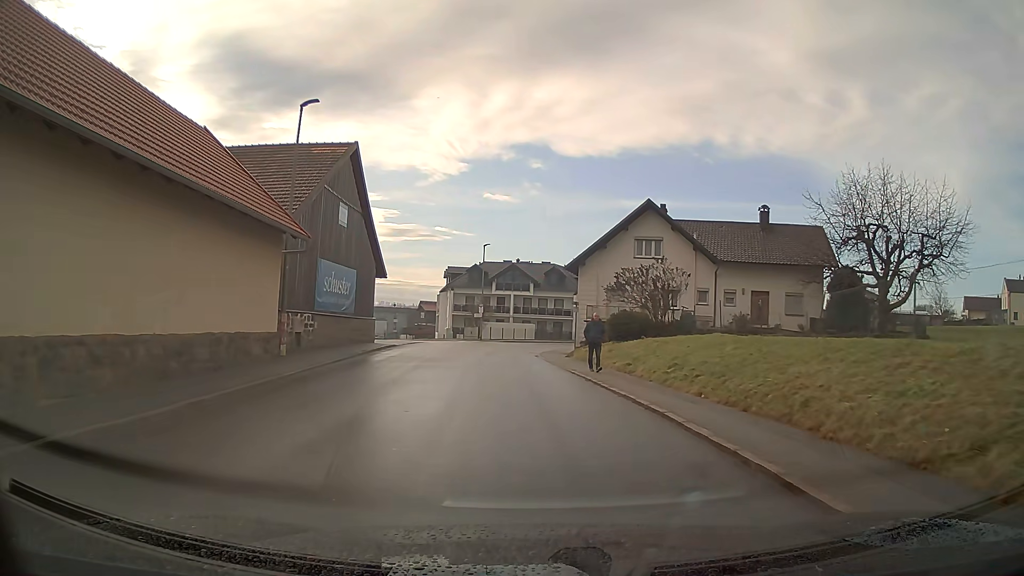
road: tertiary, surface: asphalt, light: Day
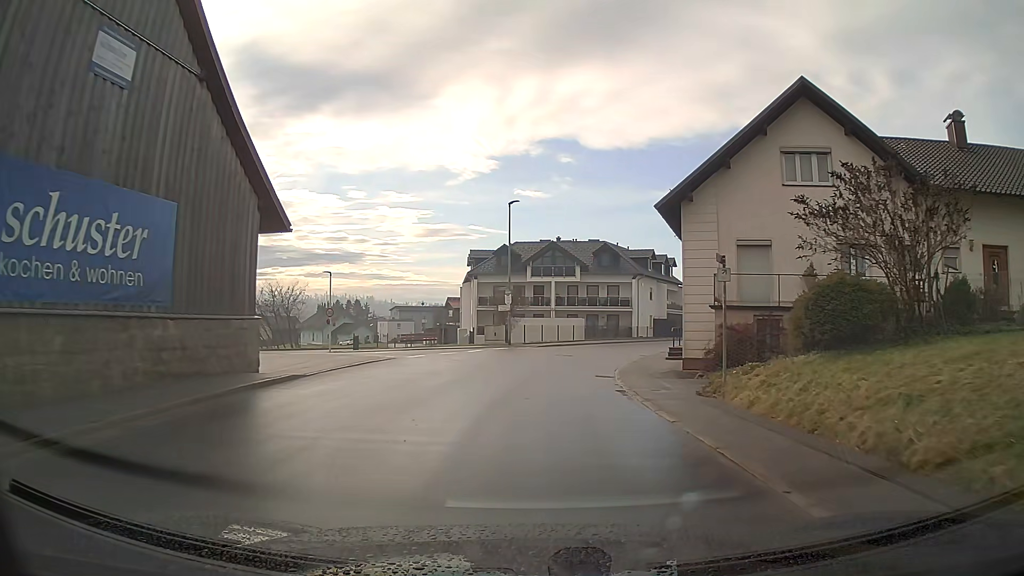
(-0.7, +19.0) m; -3°
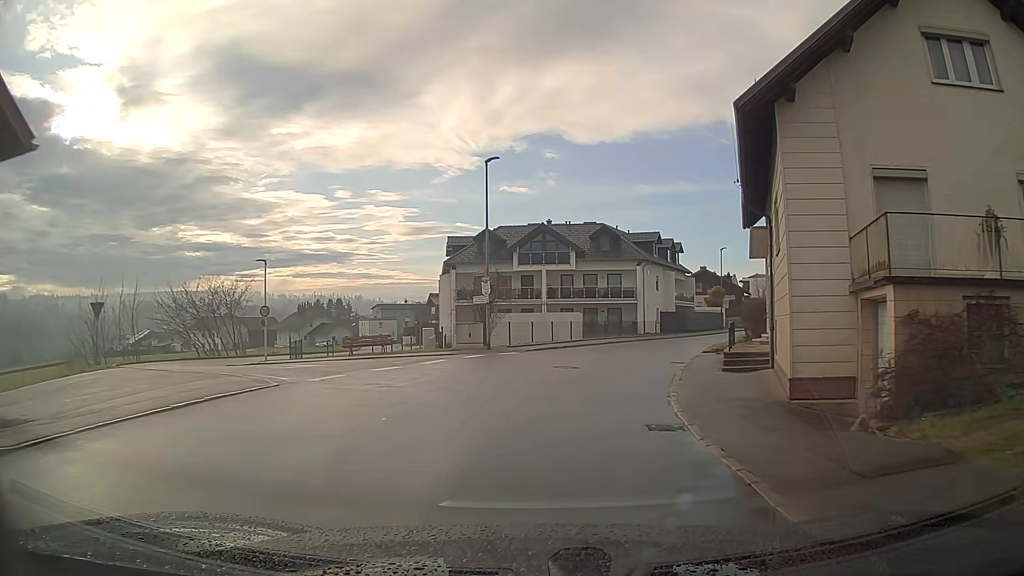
(+0.1, +9.5) m; +2°
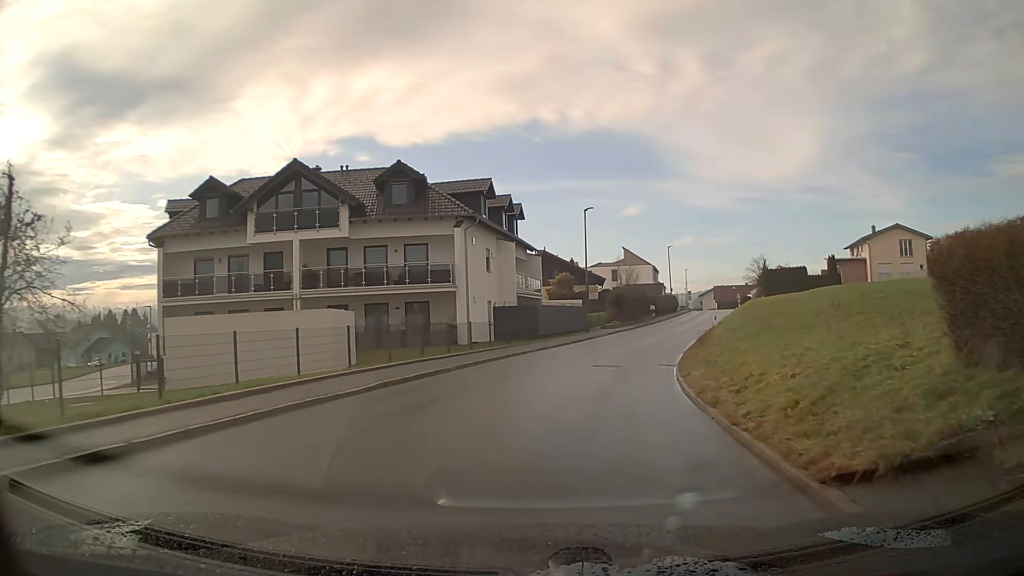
(+3.0, +23.3) m; +15°
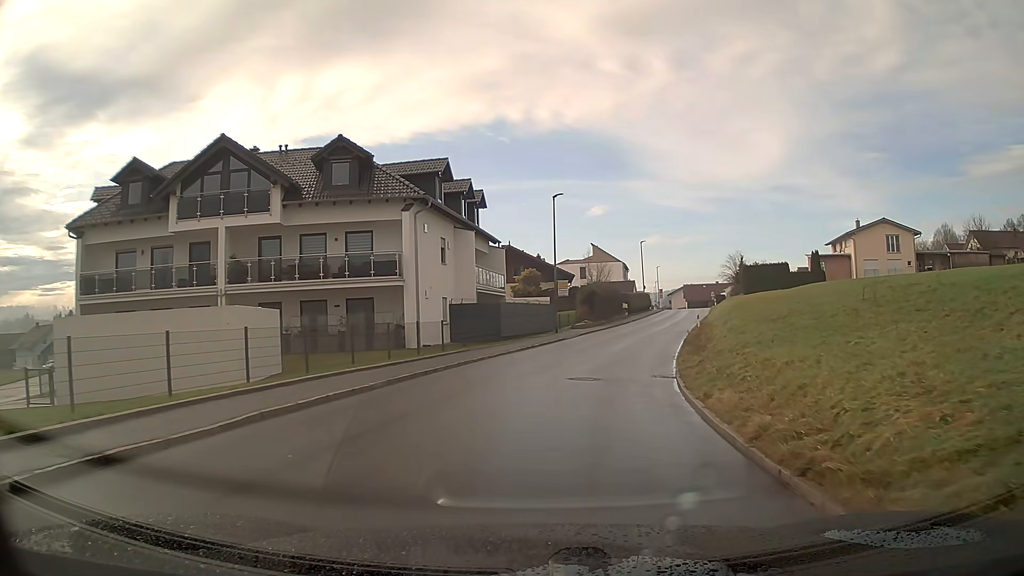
(+0.1, +4.7) m; +3°
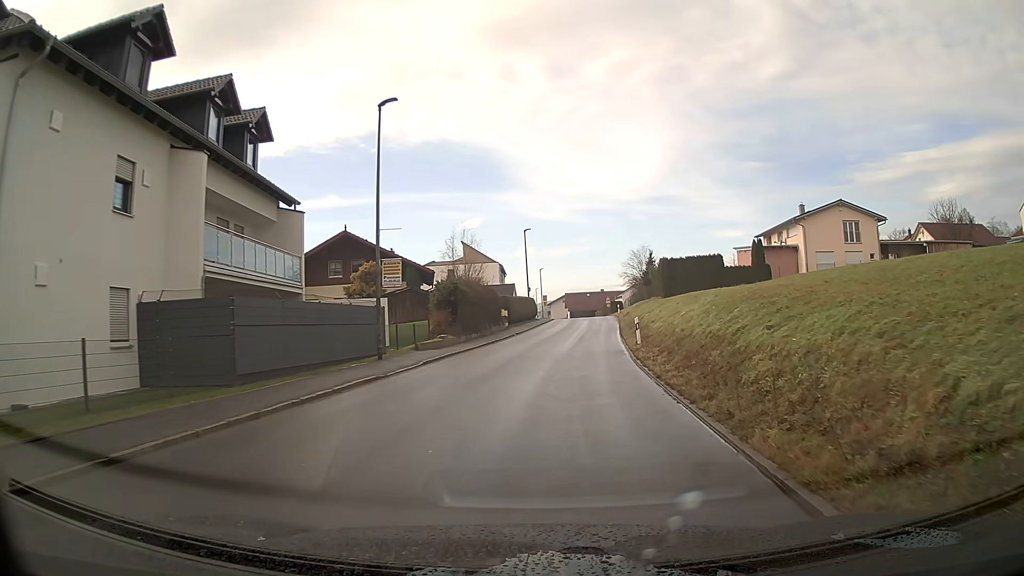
(+1.7, +18.7) m; +10°
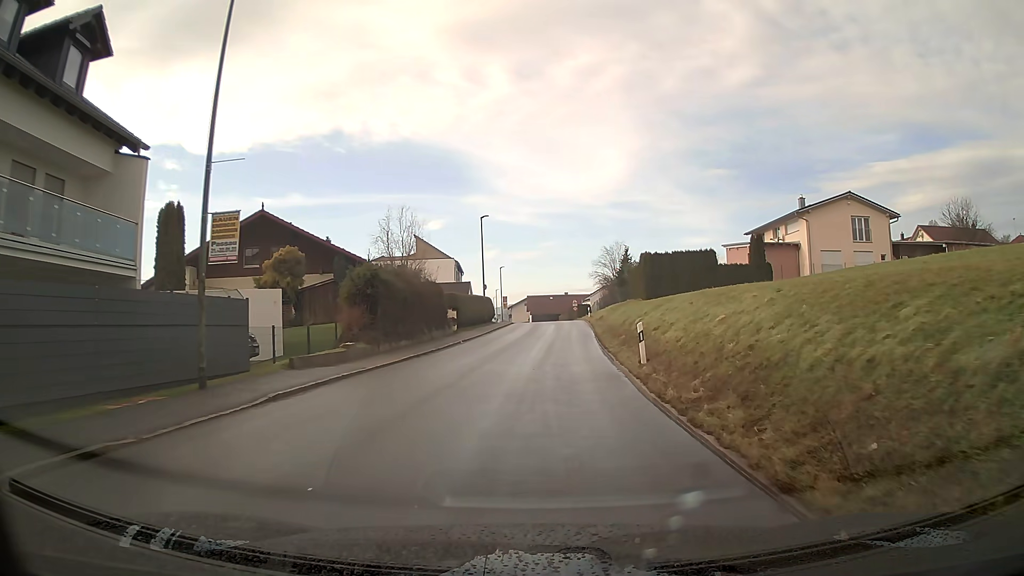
(+0.3, +9.2) m; +3°
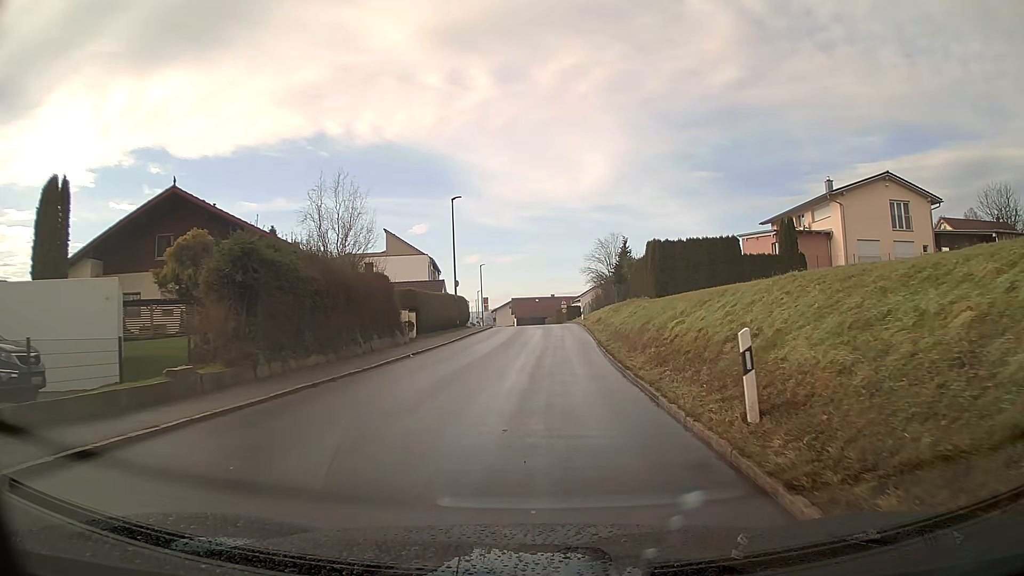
(+0.1, +9.1) m; +1°
(0, +10) (0, +20) (+1, +30) (+1, +40) (+1, +50) (+1, +60) (0, +70) (0, +80) (-1, +90) (-2, +100) m
